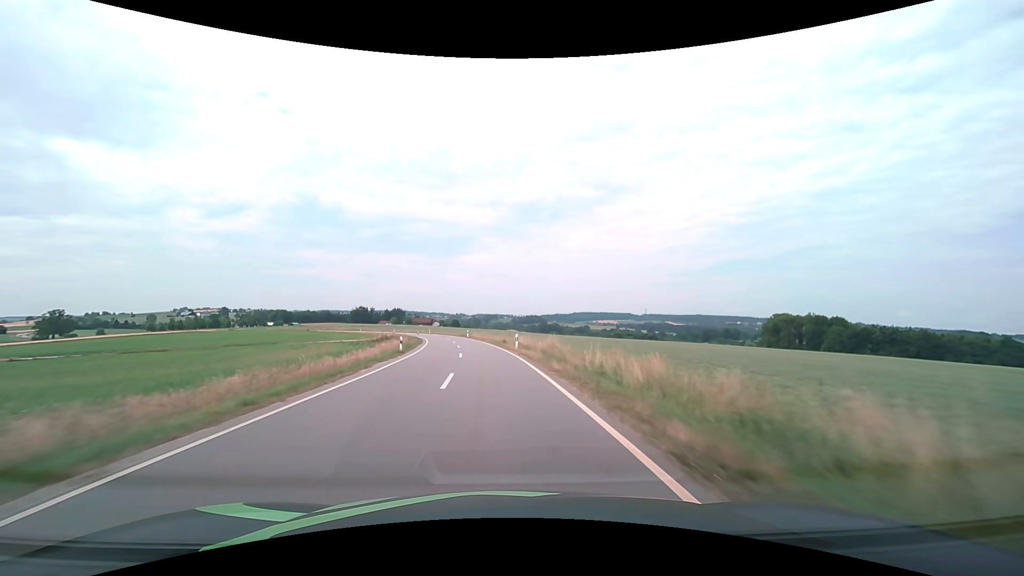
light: Day
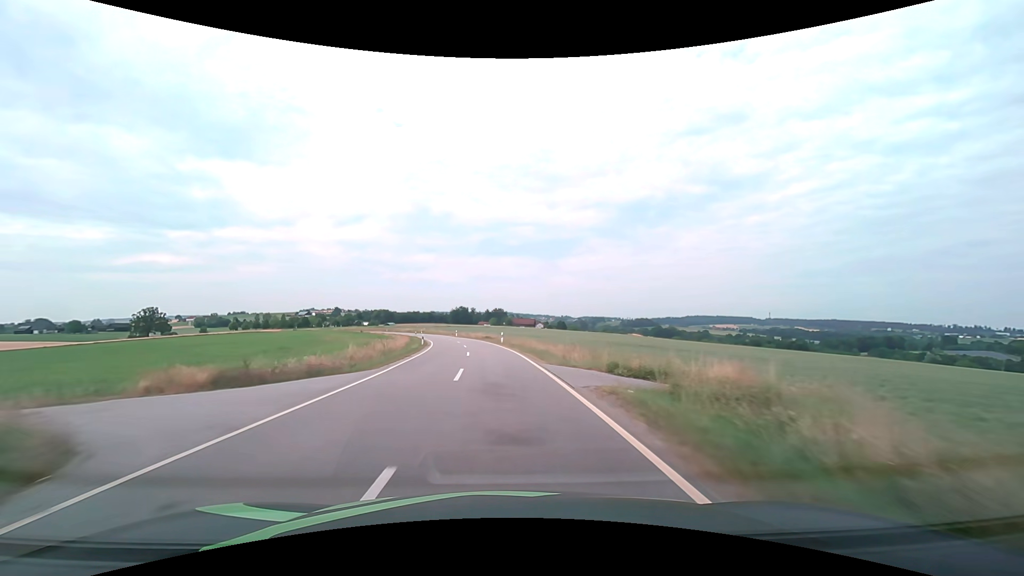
(-7.9, +70.7) m; -12°
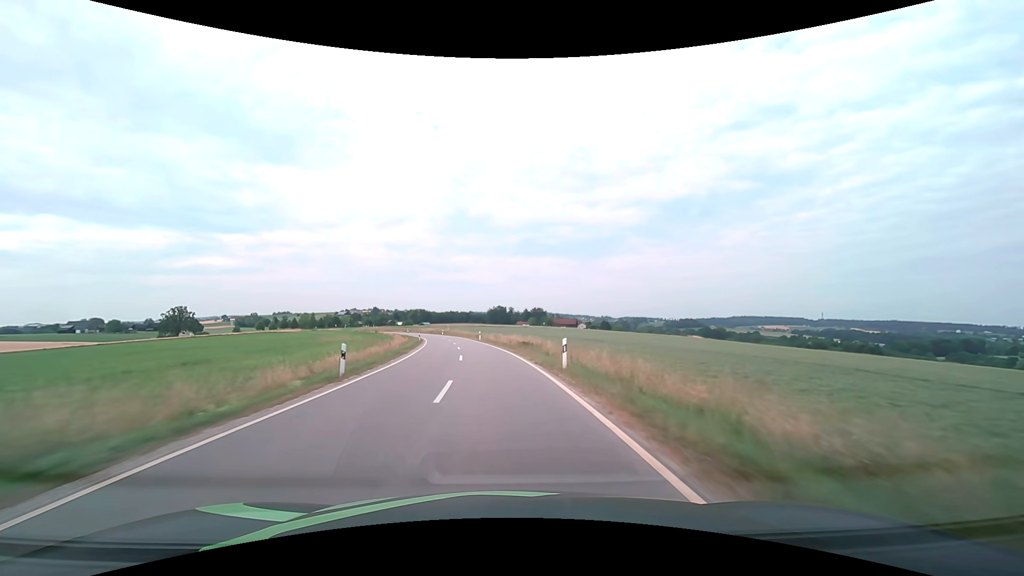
(-1.0, +28.4) m; -4°
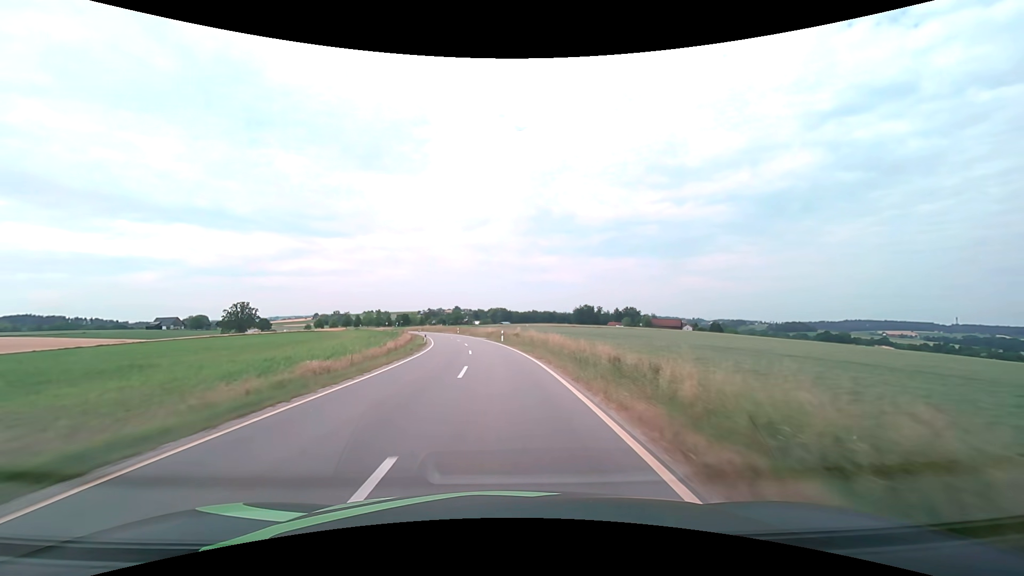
(-5.5, +56.4) m; -10°
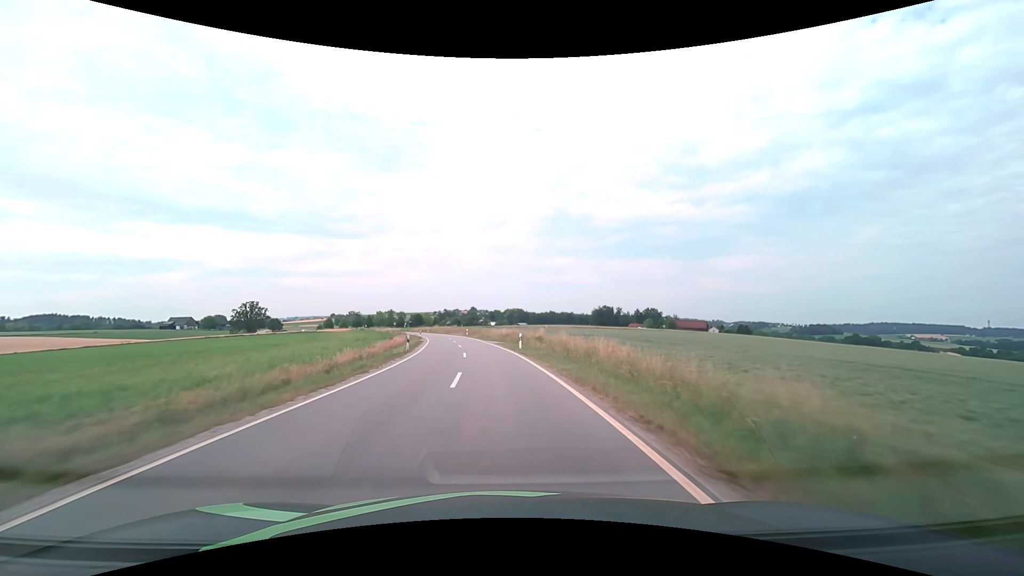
(-0.2, +14.2) m; -2°
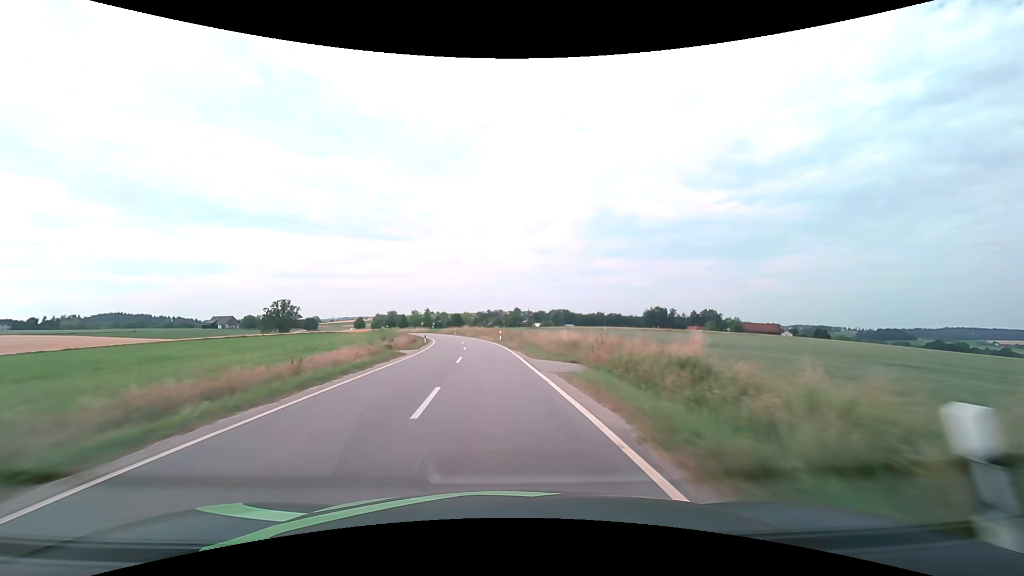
(-1.1, +28.3) m; -5°
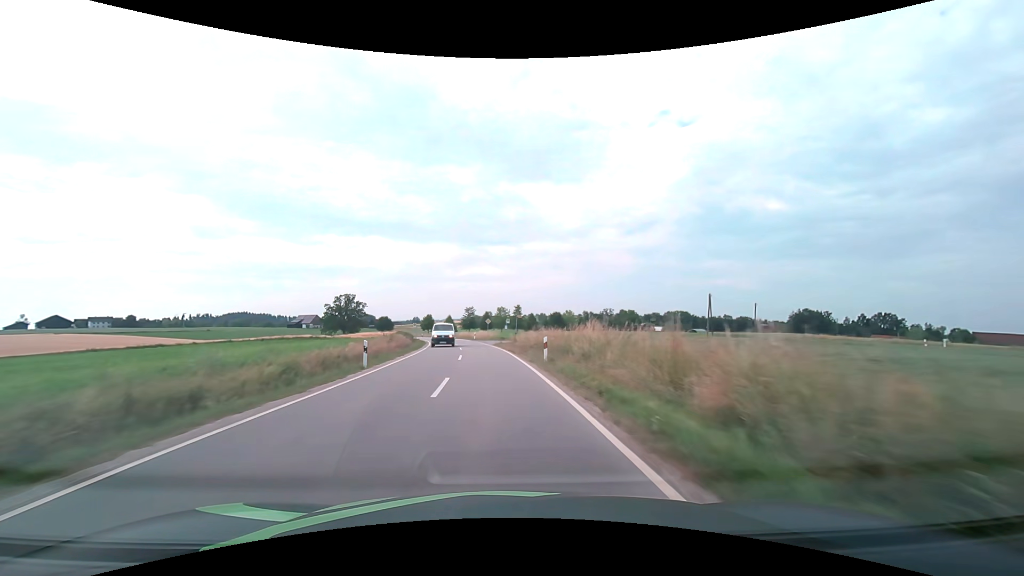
(-6.9, +70.4) m; -11°
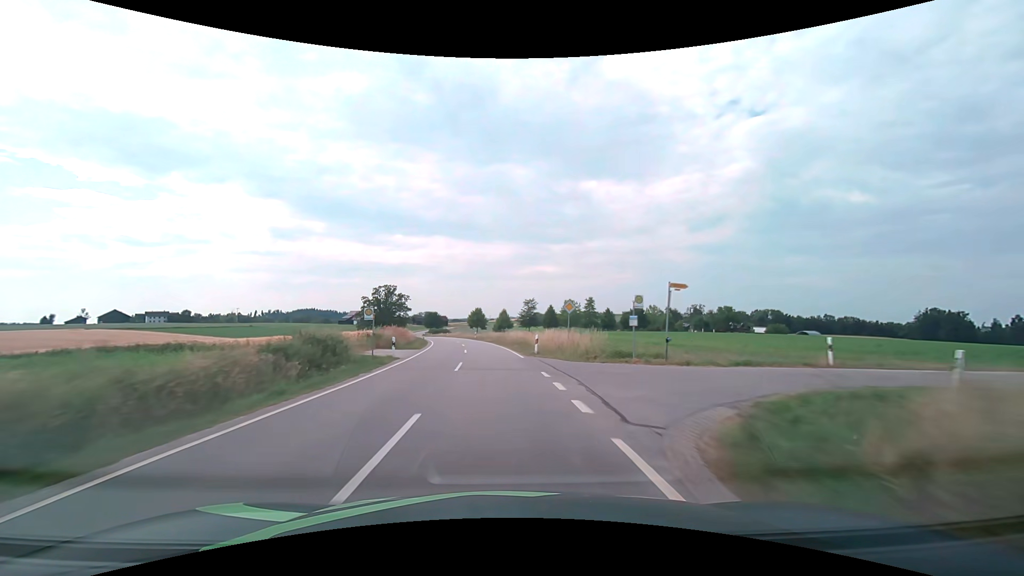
(-2.7, +42.4) m; -7°
